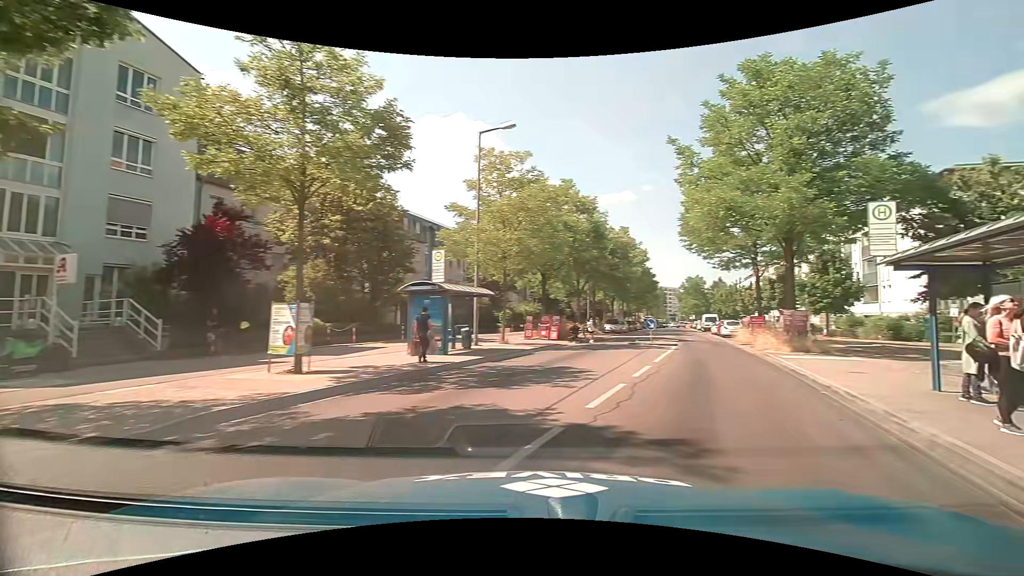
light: Day
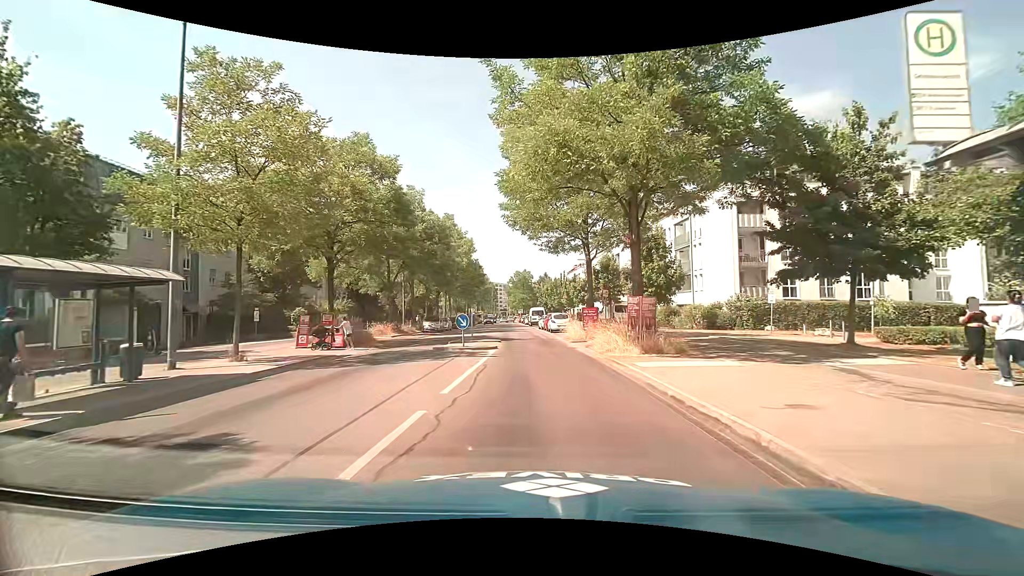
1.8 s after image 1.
(+2.4, +7.8) m; +21°
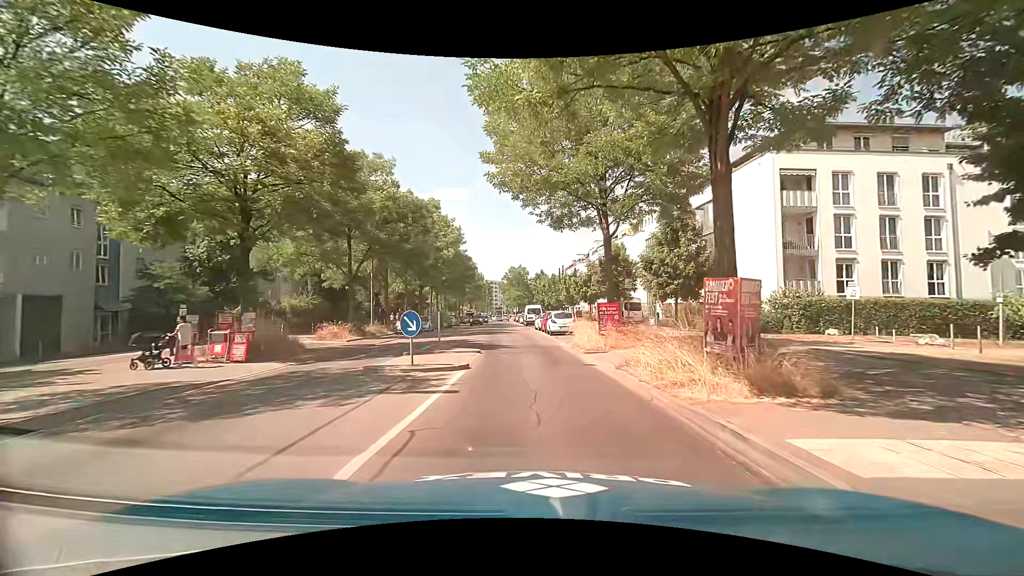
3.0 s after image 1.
(0.0, +7.8) m; +1°
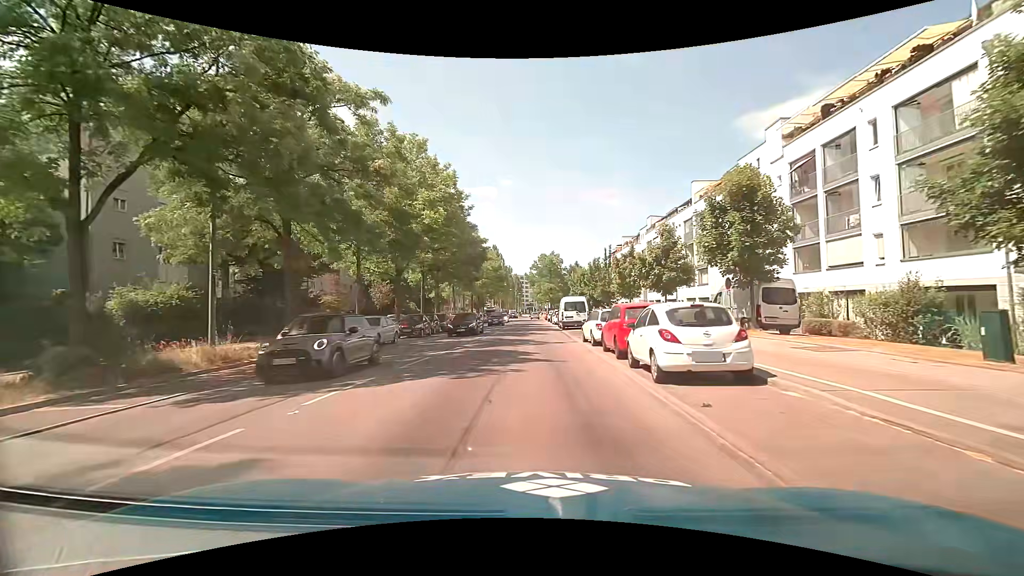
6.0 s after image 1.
(-0.5, +21.6) m; -3°
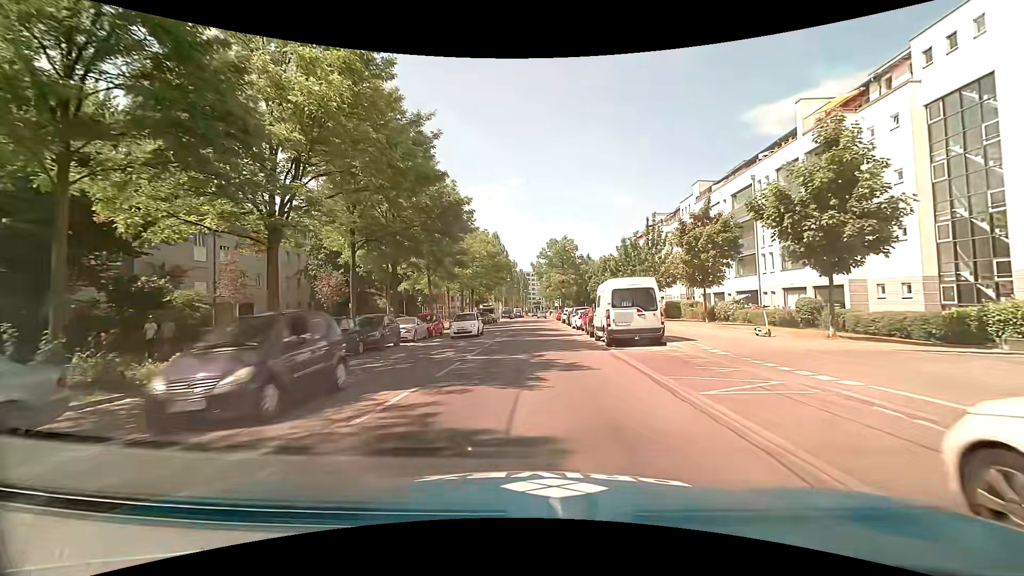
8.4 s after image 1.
(-0.4, +19.5) m; -2°
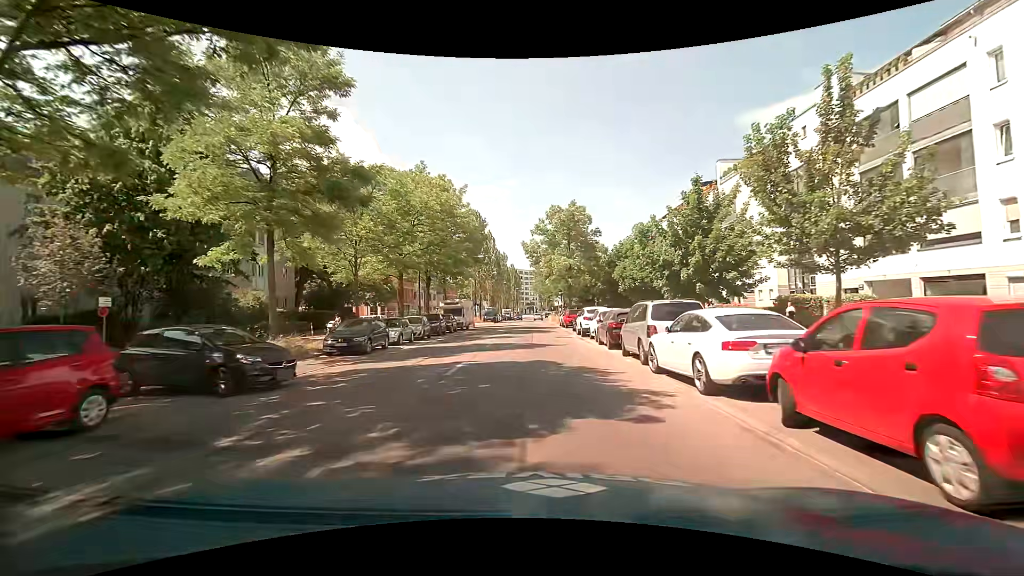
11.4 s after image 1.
(+0.1, +27.6) m; +1°
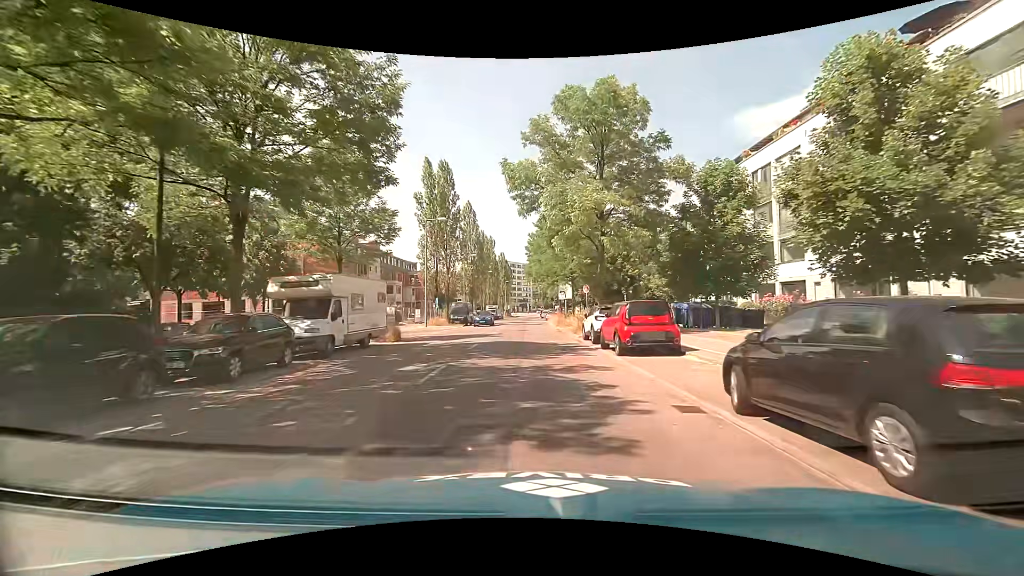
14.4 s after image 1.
(+0.1, +29.3) m; +1°
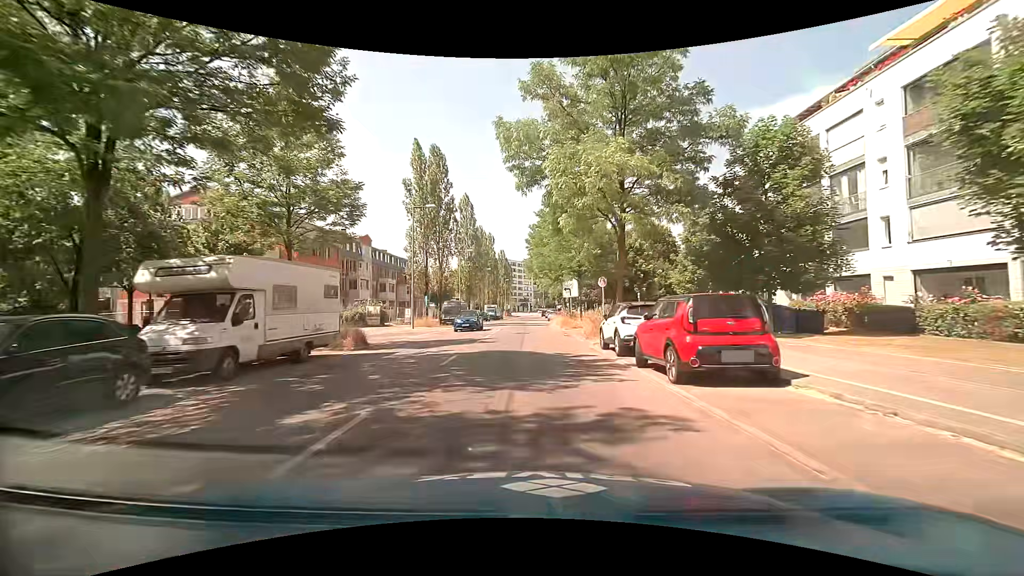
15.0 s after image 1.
(-0.1, +5.8) m; -1°
(0, +10) (0, +20) (0, +30) (0, +40) (0, +50) (0, +60) (0, +70) (0, +80) (+1, +90) (+1, +100) m
